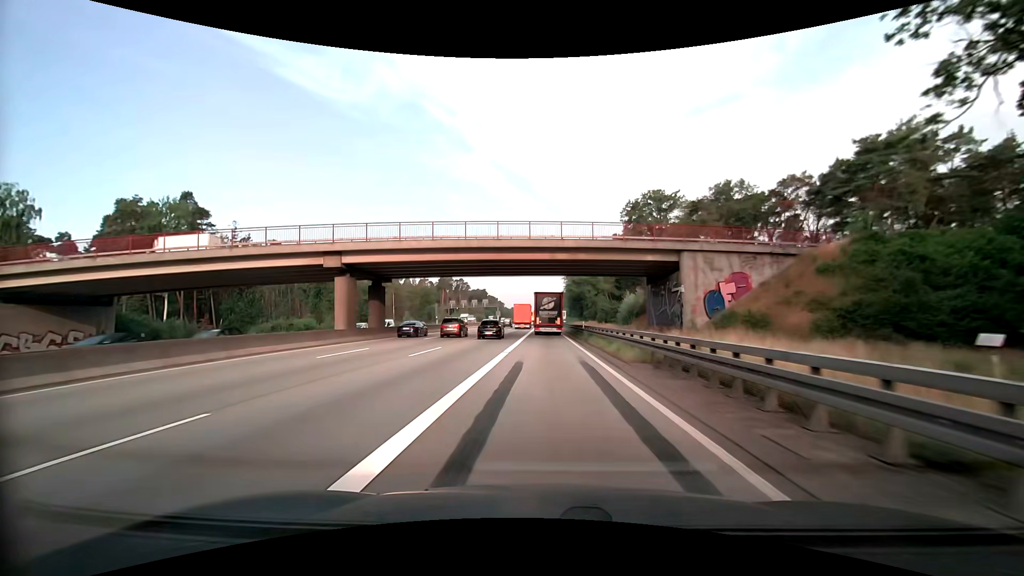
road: motorway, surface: asphalt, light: Day
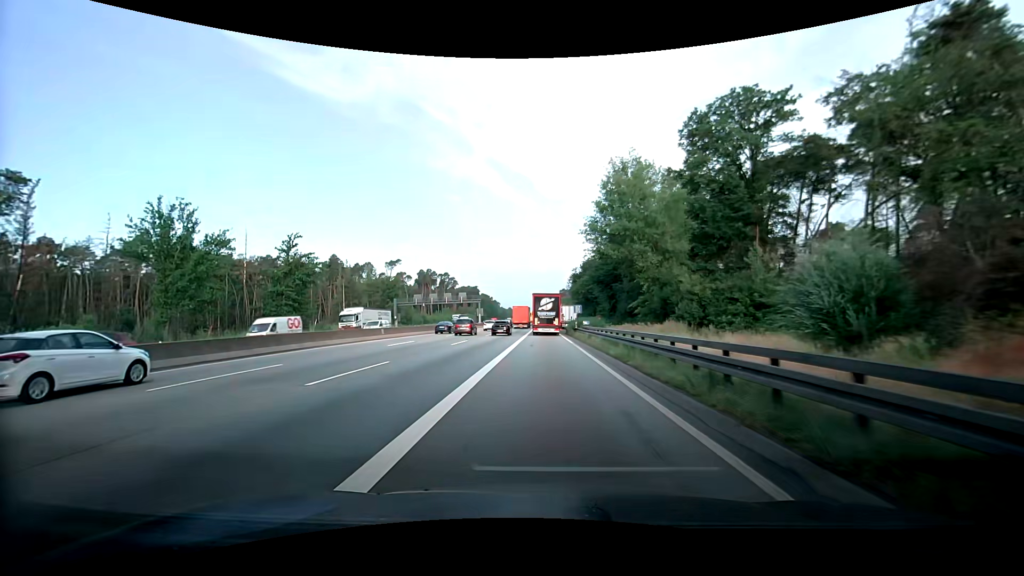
(-0.4, +44.7) m; 0°
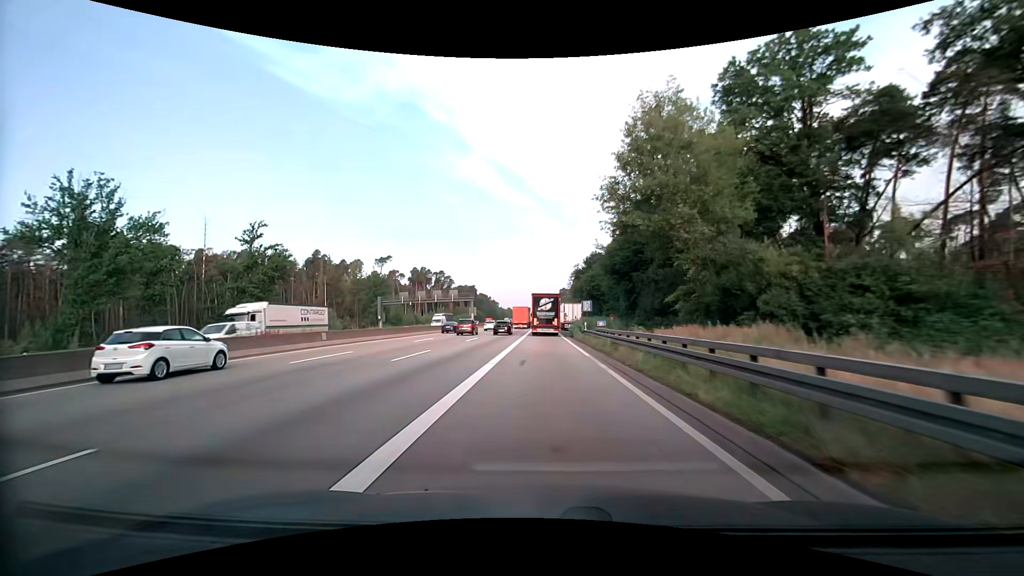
(0.0, +11.4) m; 0°
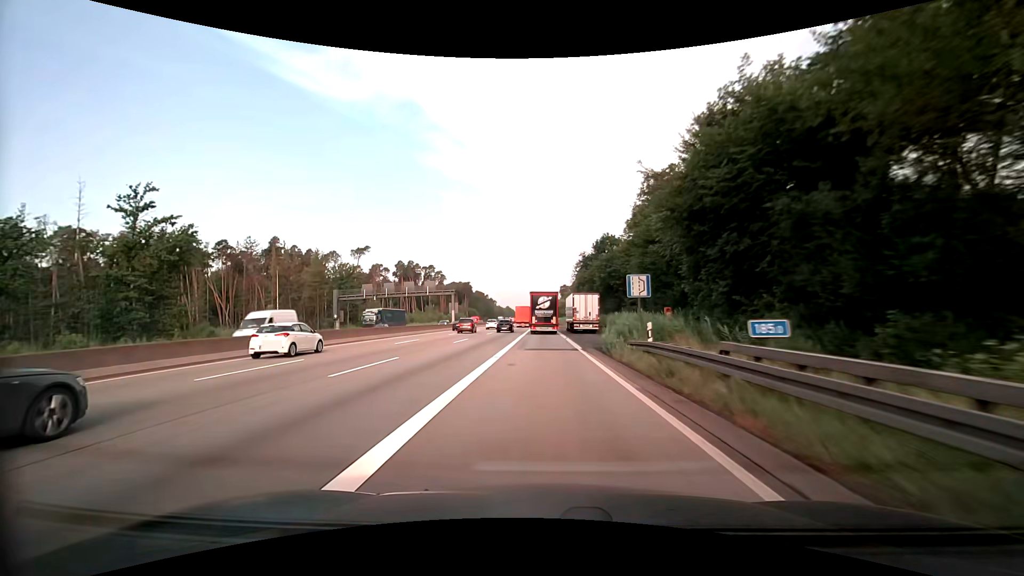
(+0.1, +22.8) m; 0°
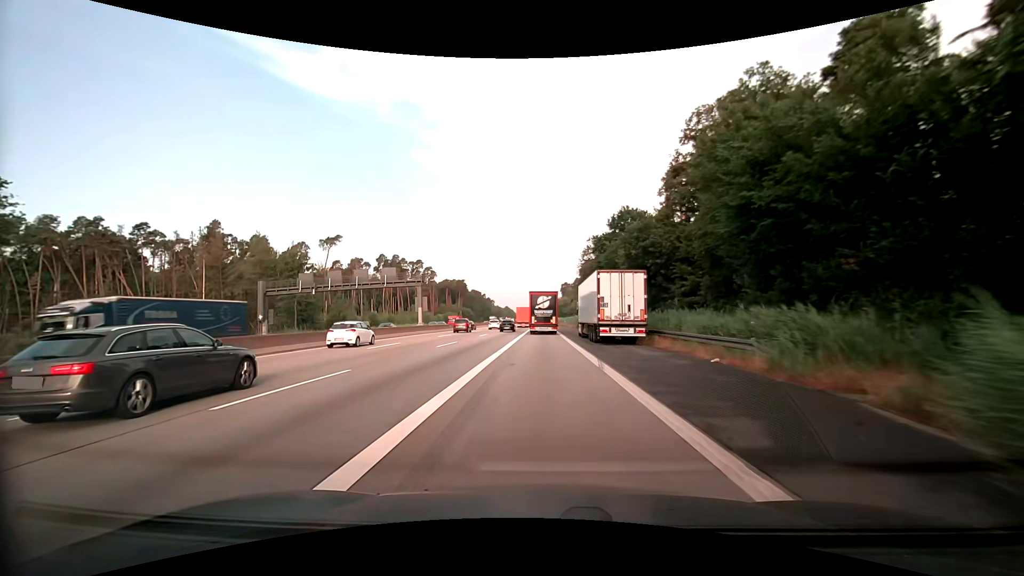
(0.0, +22.7) m; 0°
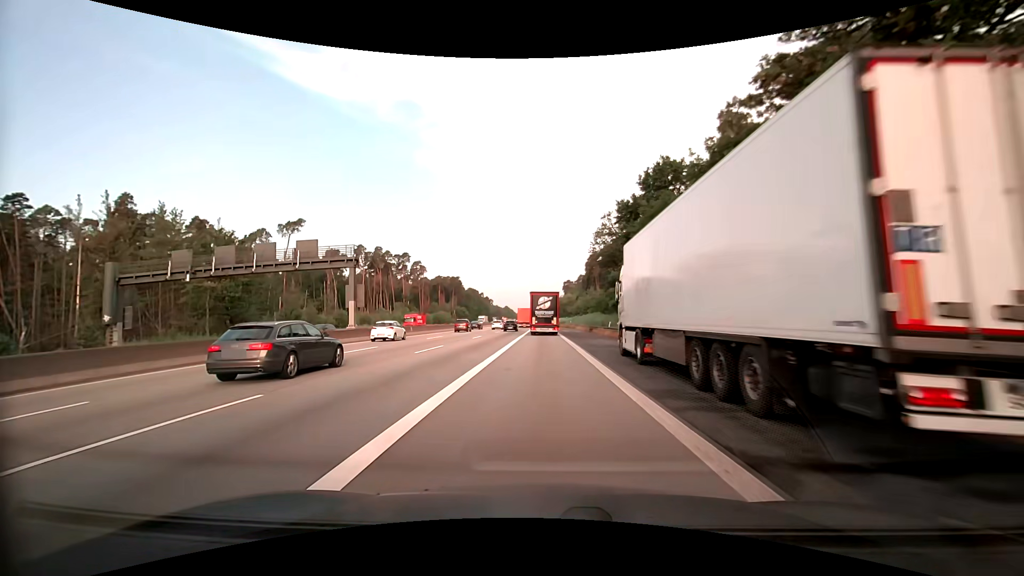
(-0.1, +22.4) m; 0°
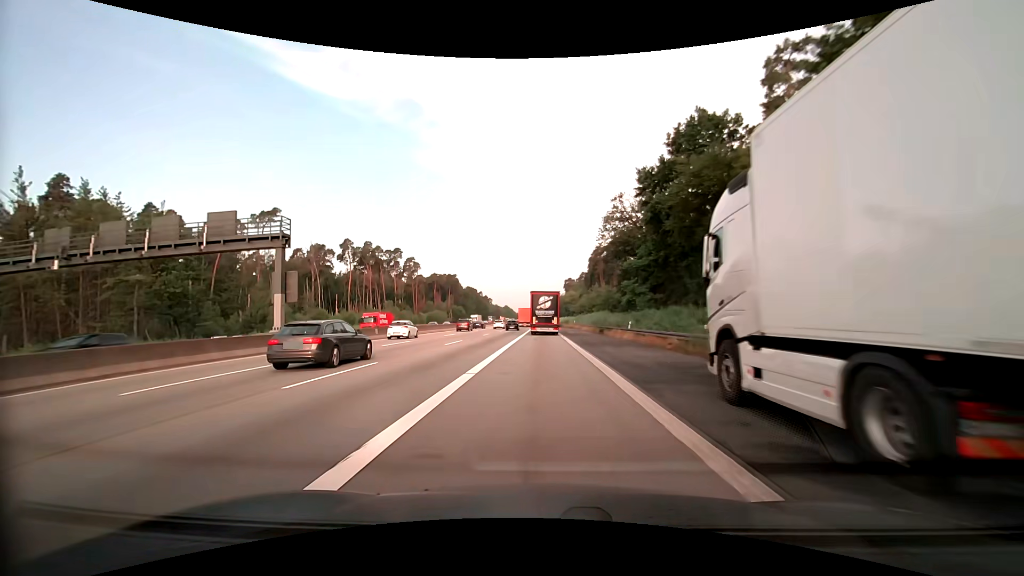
(-0.1, +11.1) m; 0°
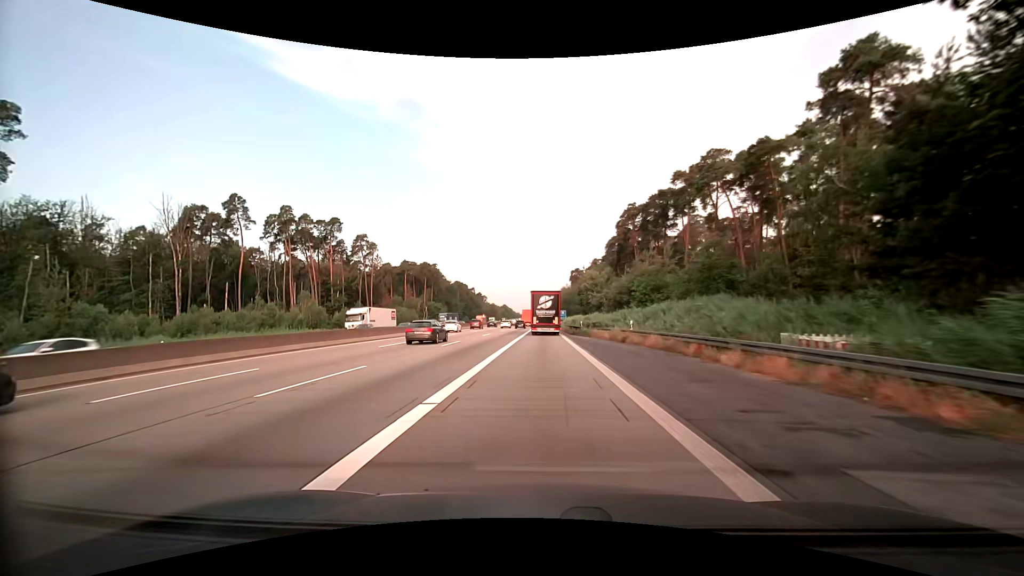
(+0.2, +54.8) m; 0°
(0, +10) (0, +20) (0, +30) (0, +40) (0, +50) (0, +60) (0, +70) (0, +80) (+1, +90) (+1, +100) m
